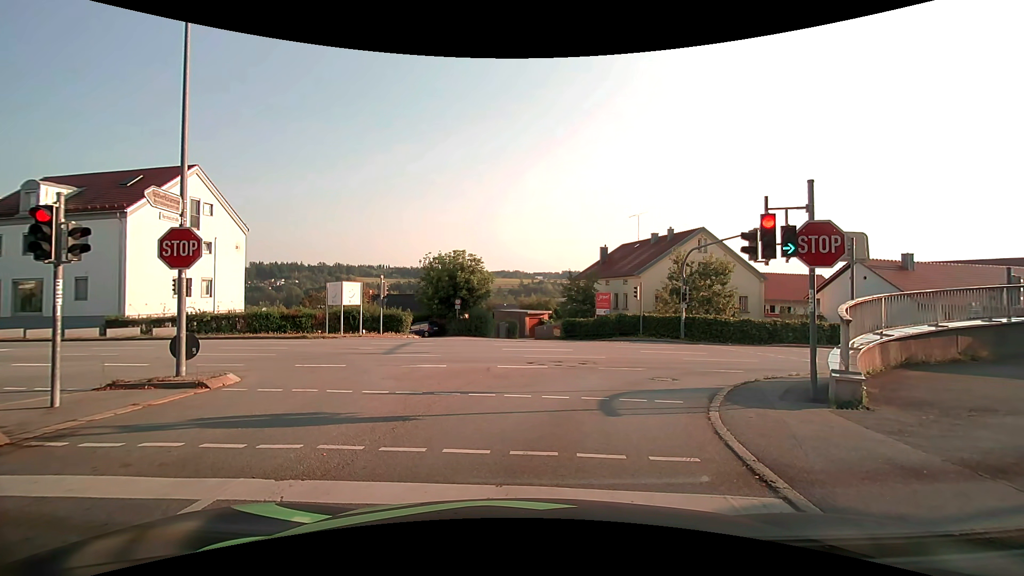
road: tertiary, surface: asphalt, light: Day
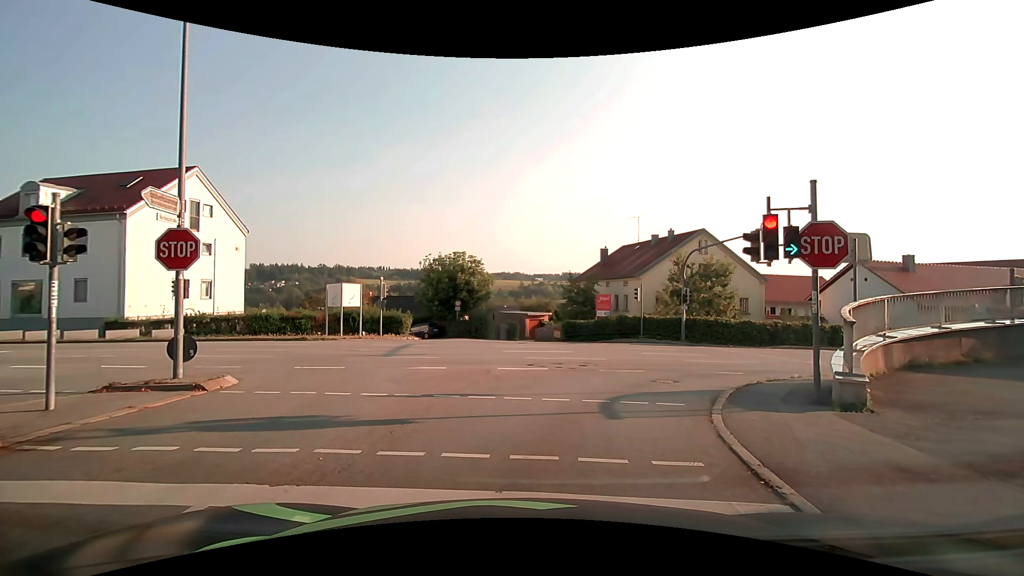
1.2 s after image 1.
(0.0, +0.1) m; 0°
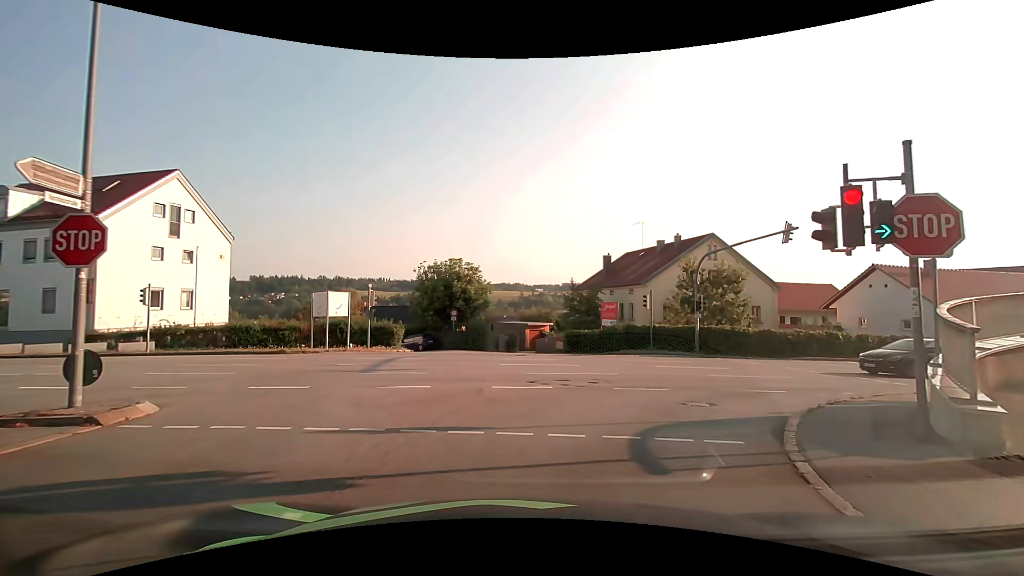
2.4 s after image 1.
(0.0, +3.0) m; +1°
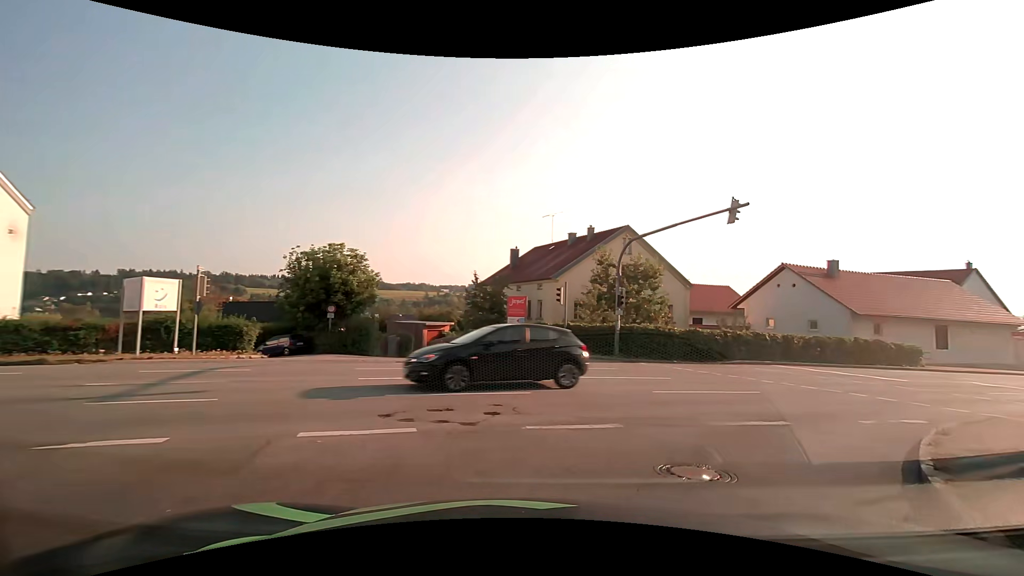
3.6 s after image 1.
(+0.5, +5.9) m; +13°
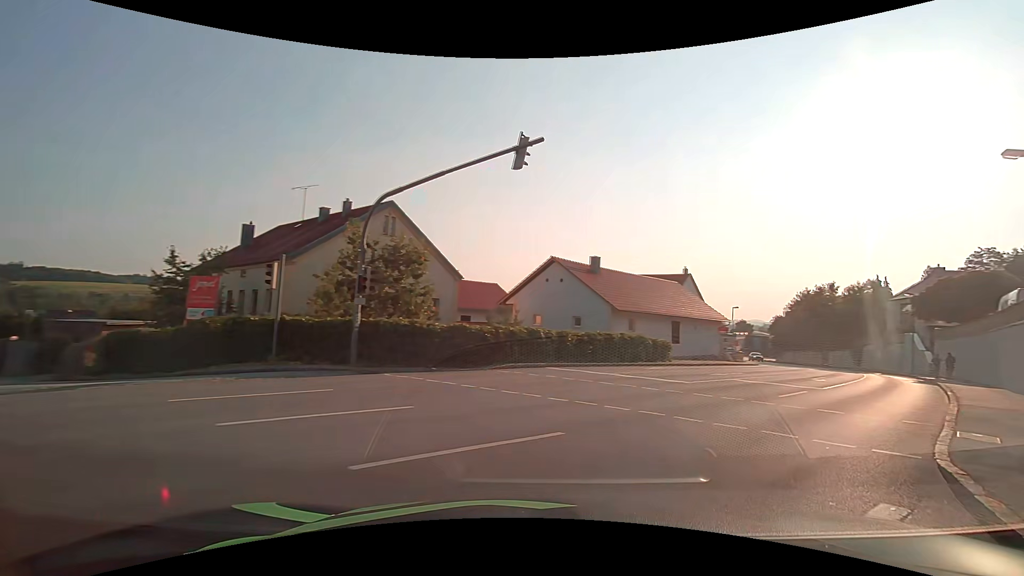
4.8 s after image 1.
(+1.5, +7.0) m; +25°
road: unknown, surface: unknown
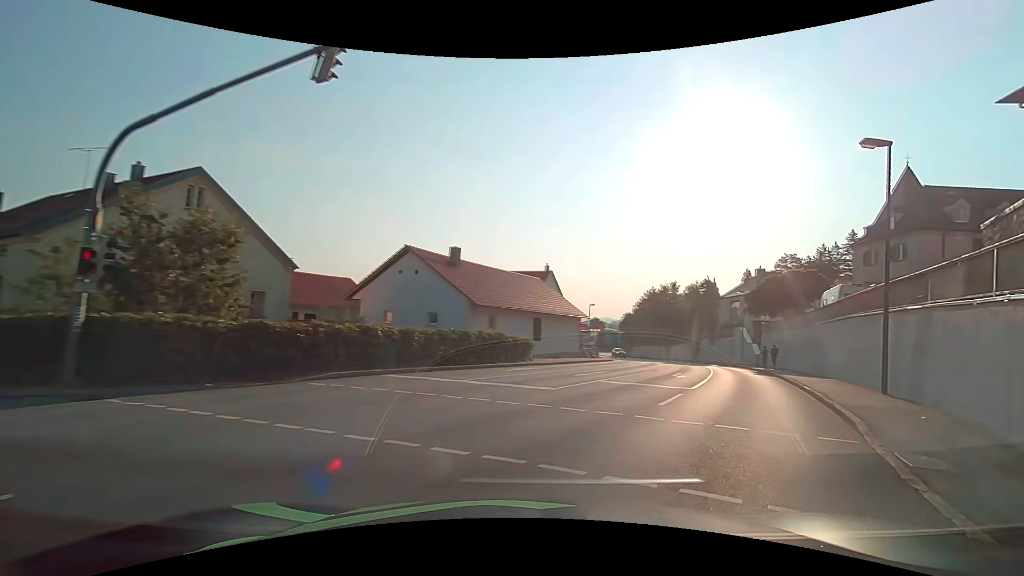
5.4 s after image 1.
(+0.6, +3.8) m; +16°
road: tertiary
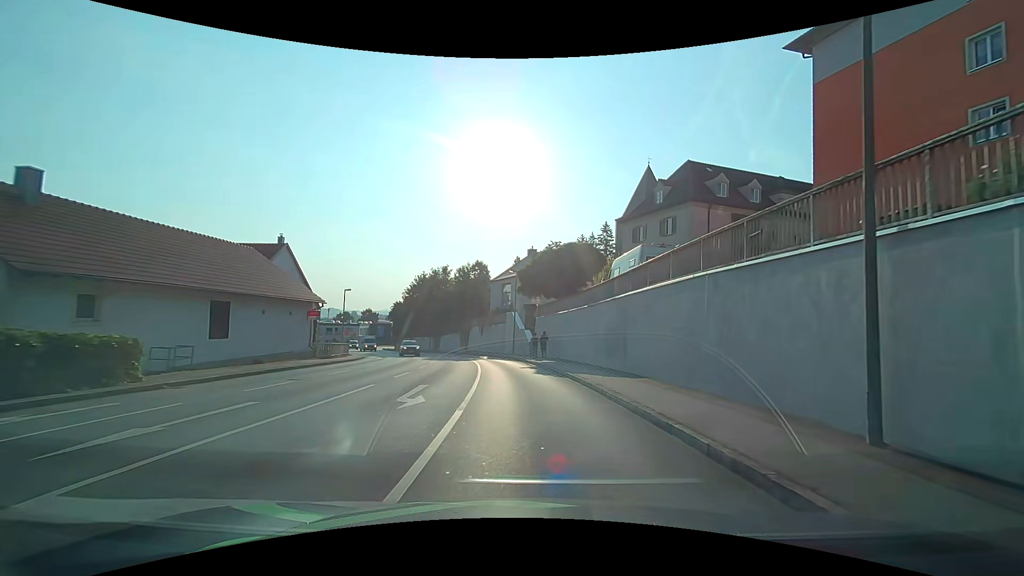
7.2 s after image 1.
(+3.4, +11.9) m; +23°
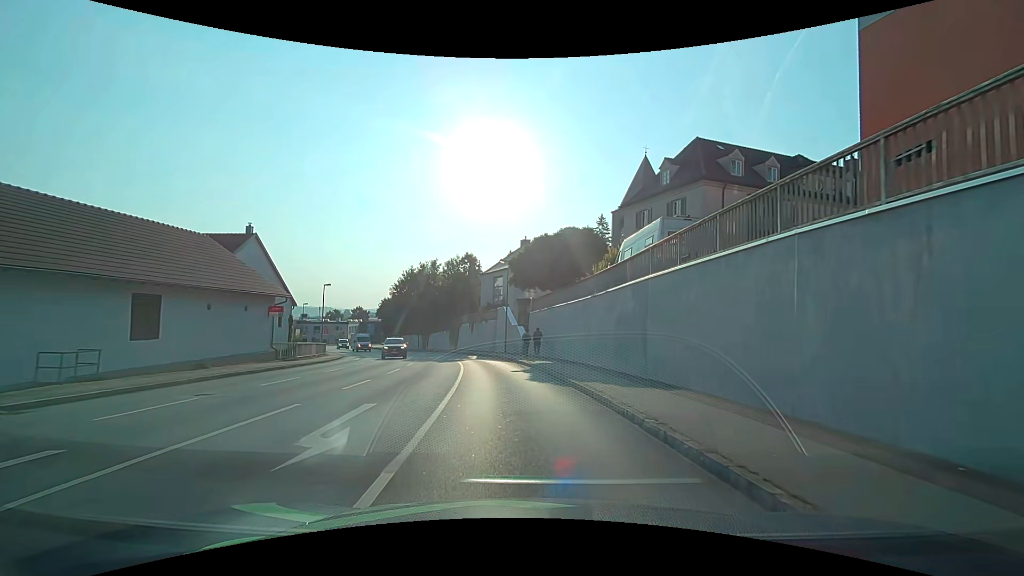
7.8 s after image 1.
(0.0, +4.1) m; 0°
(0, +10) (-1, +20) (-2, +30) (-5, +40) (-7, +49) (-11, +58) (-16, +67) (-22, +76) (-27, +84) (-31, +93) m
